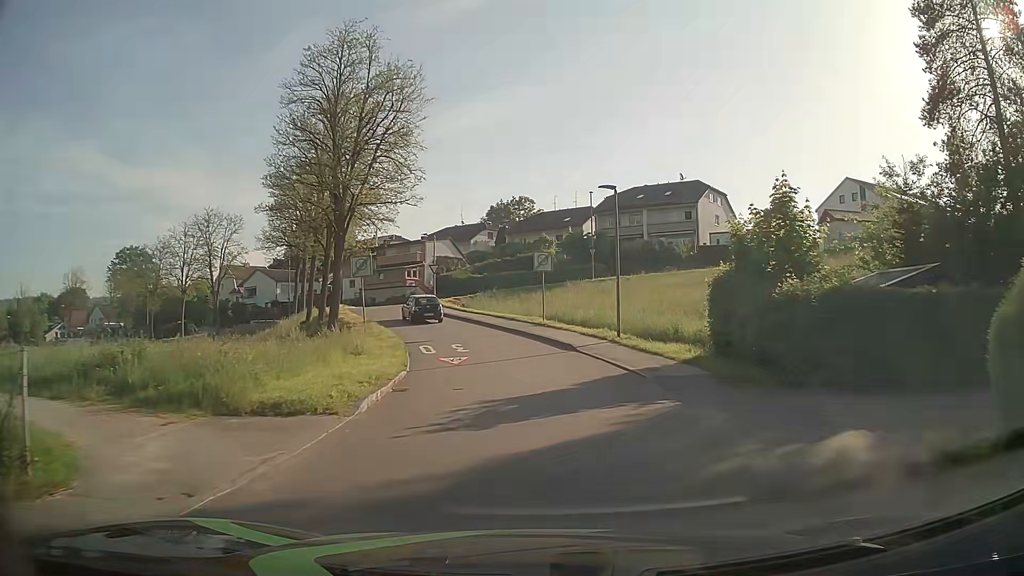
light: Day
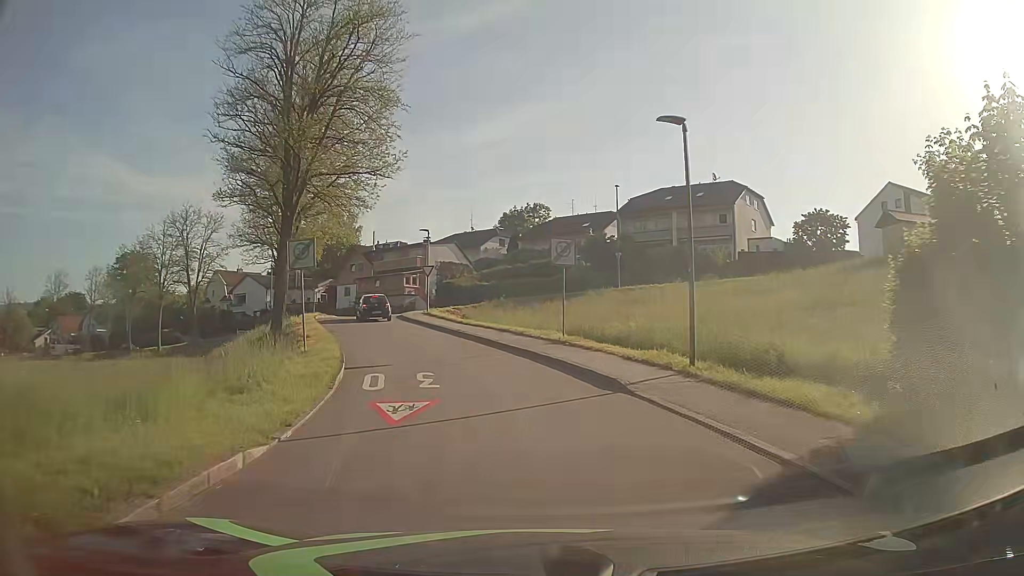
(+0.1, +9.1) m; 0°
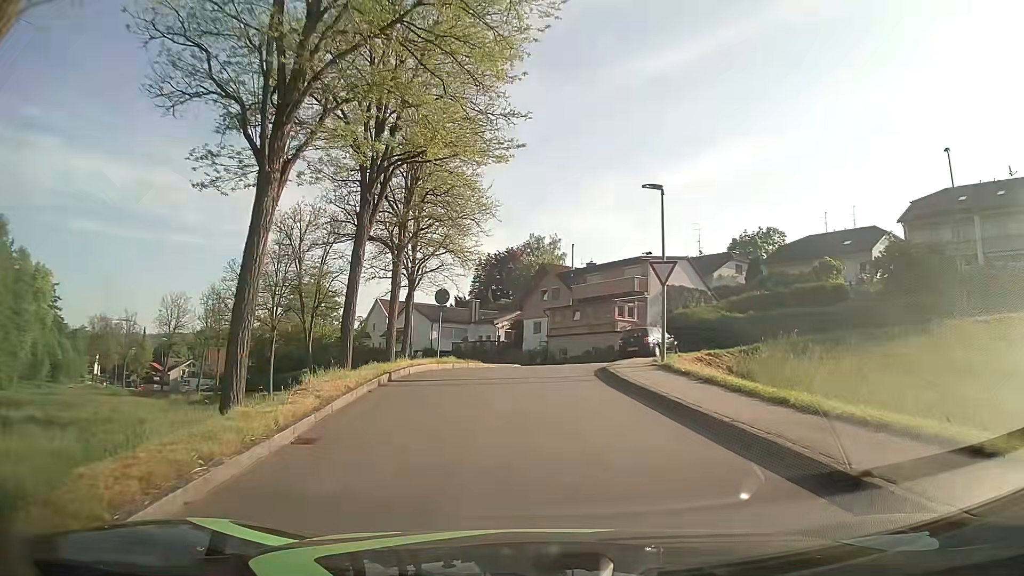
(-3.6, +21.7) m; -18°
(0, +10) (0, +20) (+4, +29) (+13, +32) (+22, +28) (+31, +24) (+41, +20) (+50, +18) (+60, +16) (+70, +15) m
